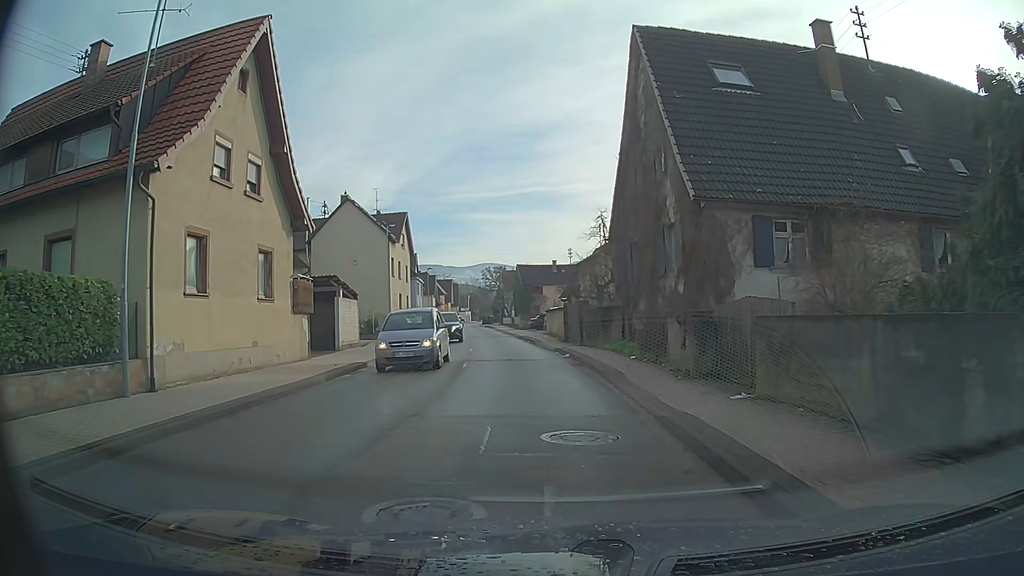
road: secondary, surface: asphalt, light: Day
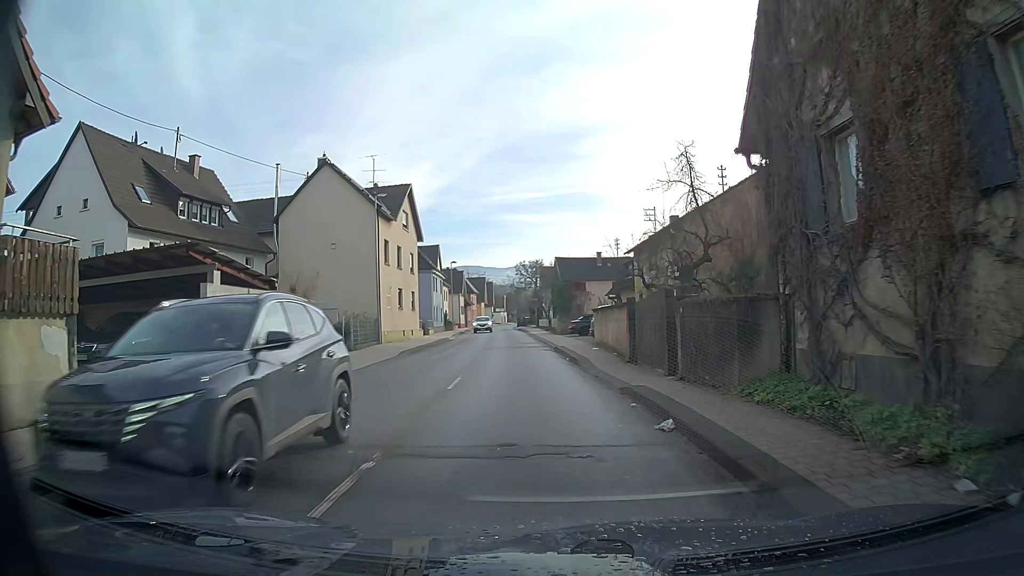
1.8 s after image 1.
(-0.4, +13.4) m; -4°
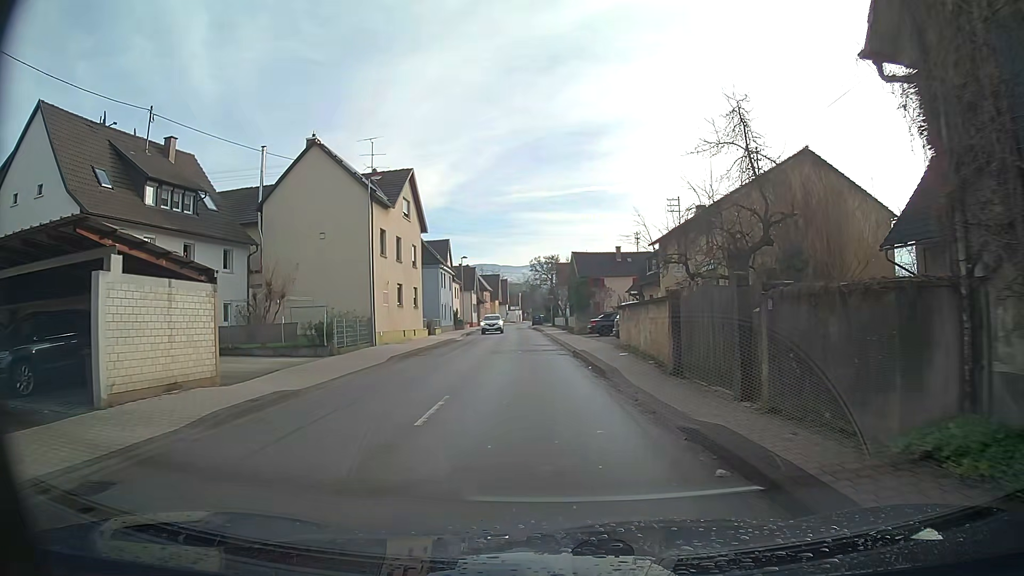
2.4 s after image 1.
(-0.1, +4.5) m; -1°
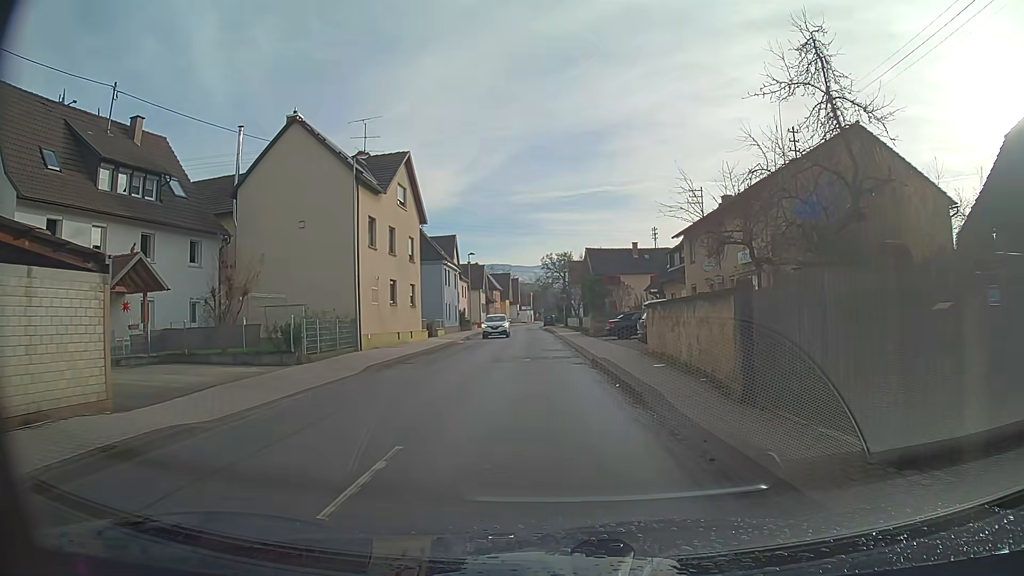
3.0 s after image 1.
(0.0, +4.4) m; -1°
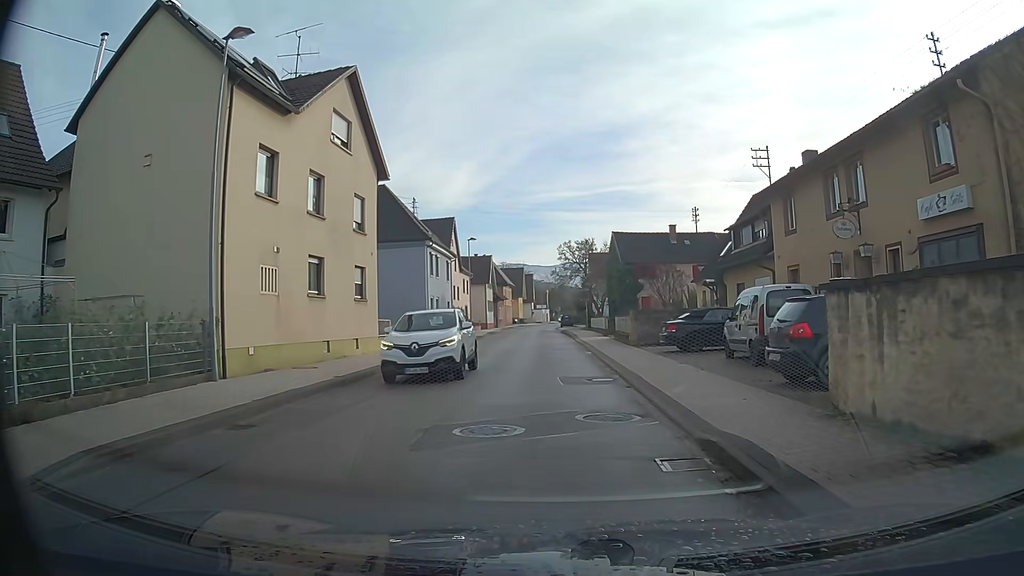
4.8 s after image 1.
(-0.1, +13.4) m; -1°
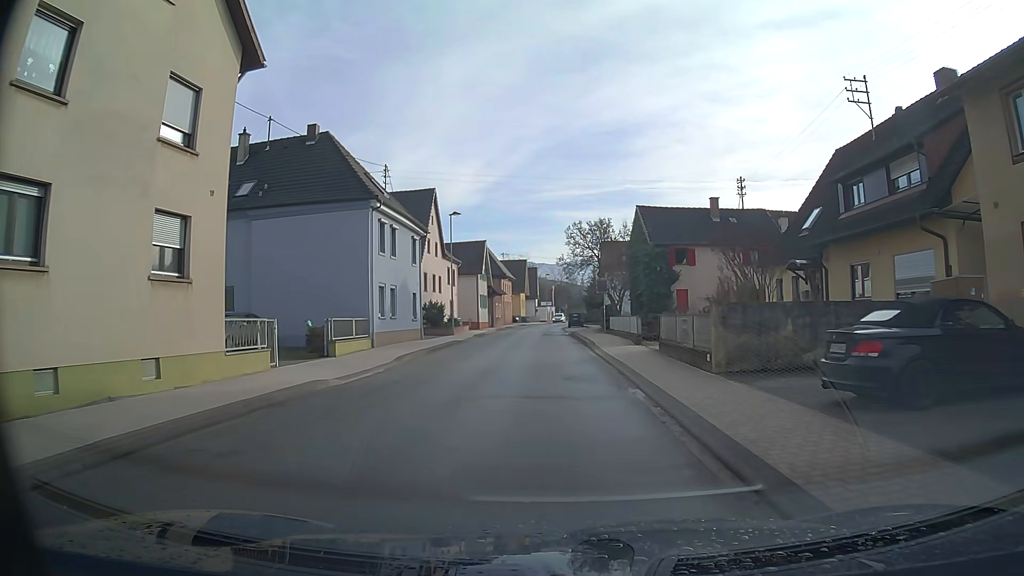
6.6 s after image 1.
(0.0, +13.4) m; 0°
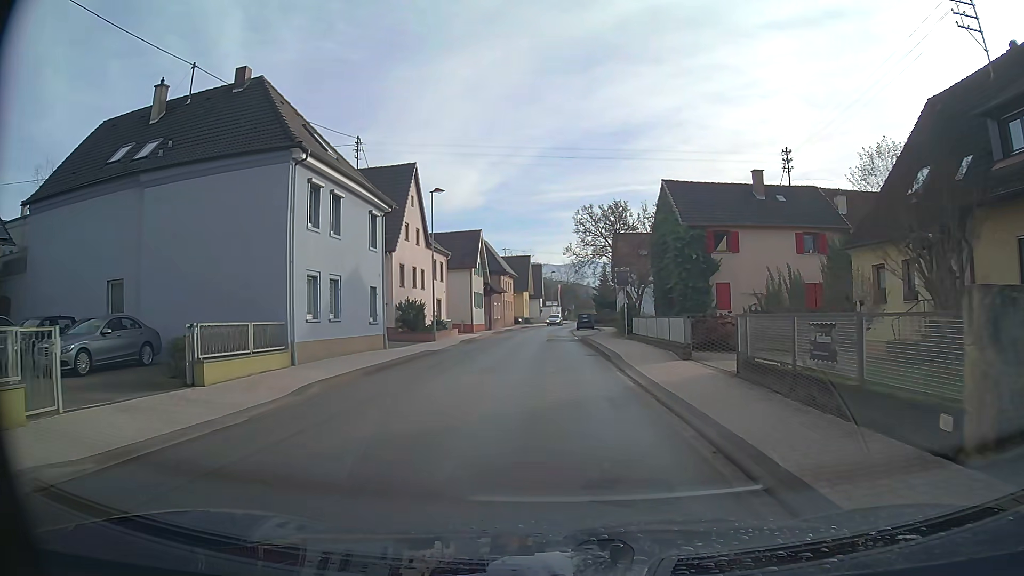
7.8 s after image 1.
(0.0, +8.9) m; 0°
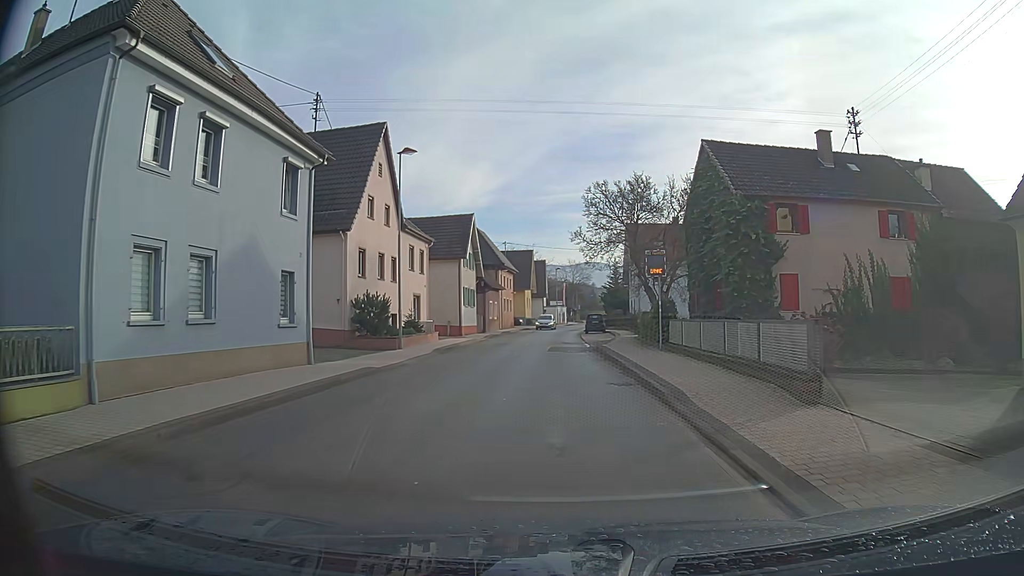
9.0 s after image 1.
(0.0, +9.0) m; 0°
(0, +10) (0, +20) (0, +30) (0, +40) (0, +50) (+1, +60) (+2, +70) (+3, +80) (+5, +90) (+7, +100) m
